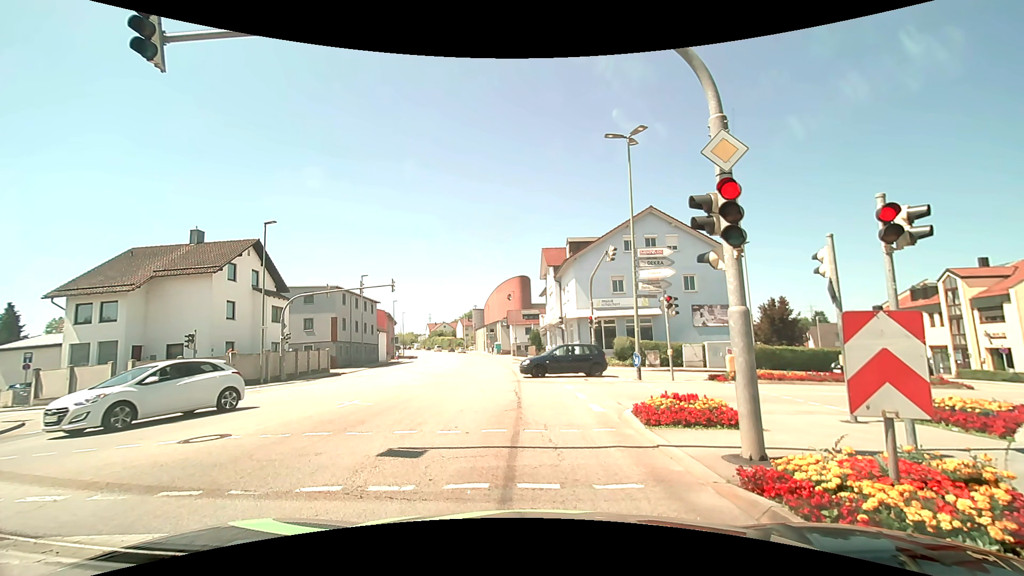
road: tertiary_link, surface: asphalt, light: Day
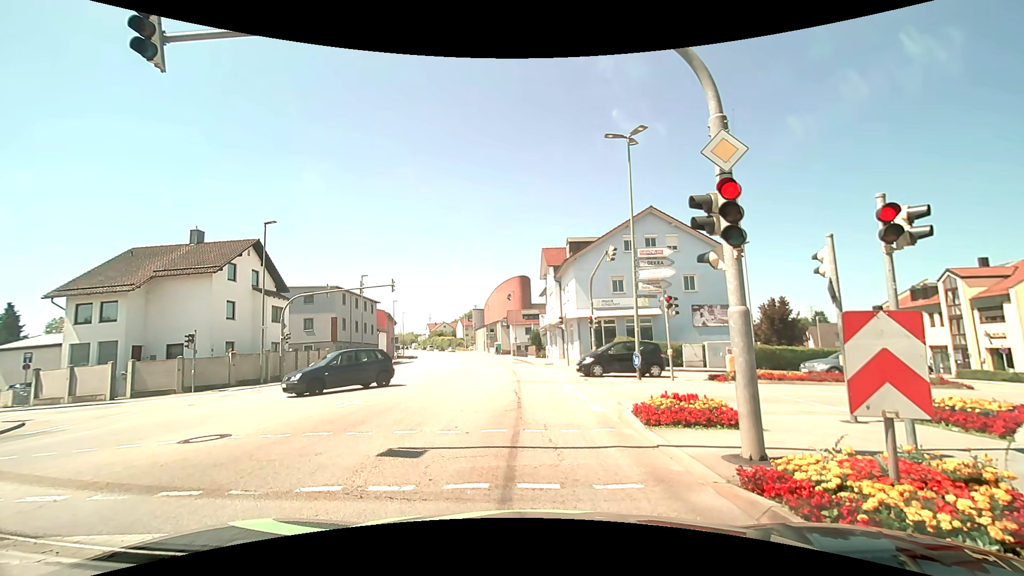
(0.0, 0.0) m; 0°
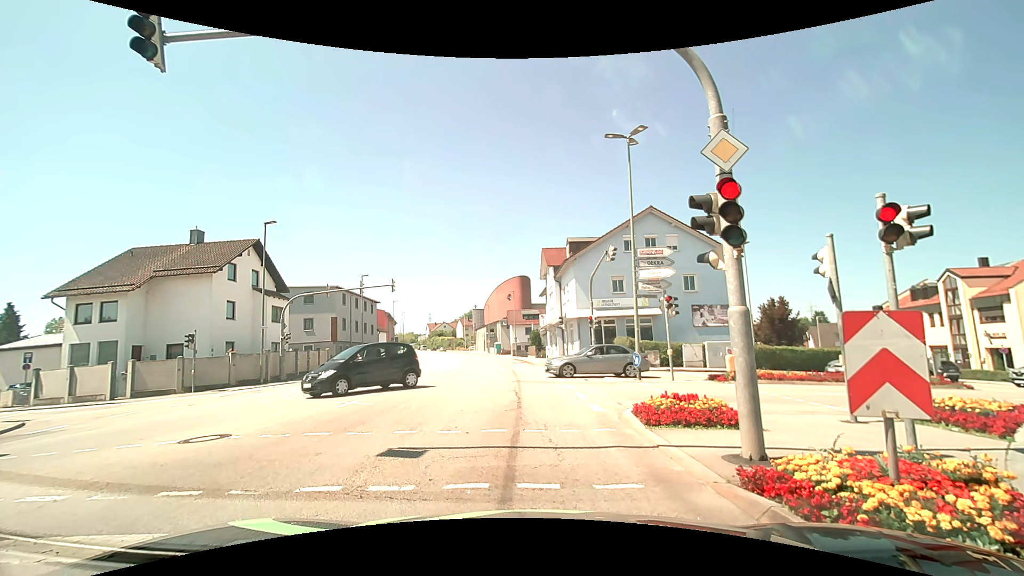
(0.0, 0.0) m; 0°
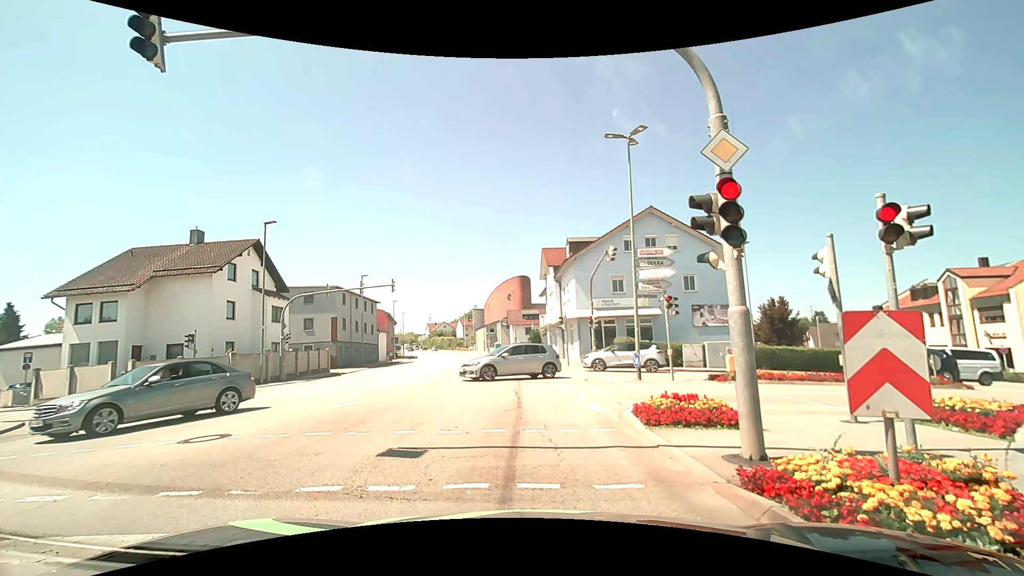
(0.0, 0.0) m; 0°
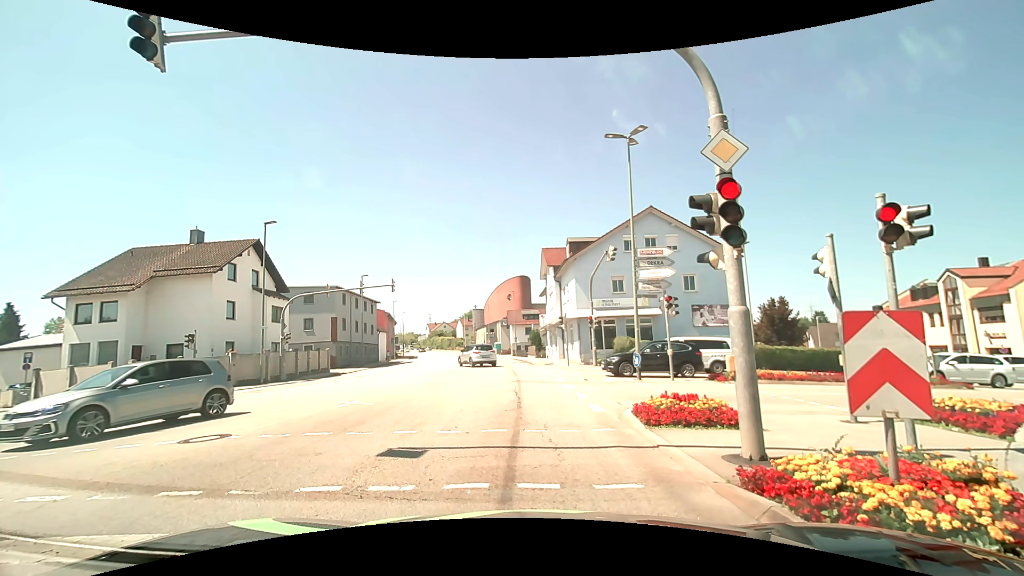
(0.0, 0.0) m; 0°
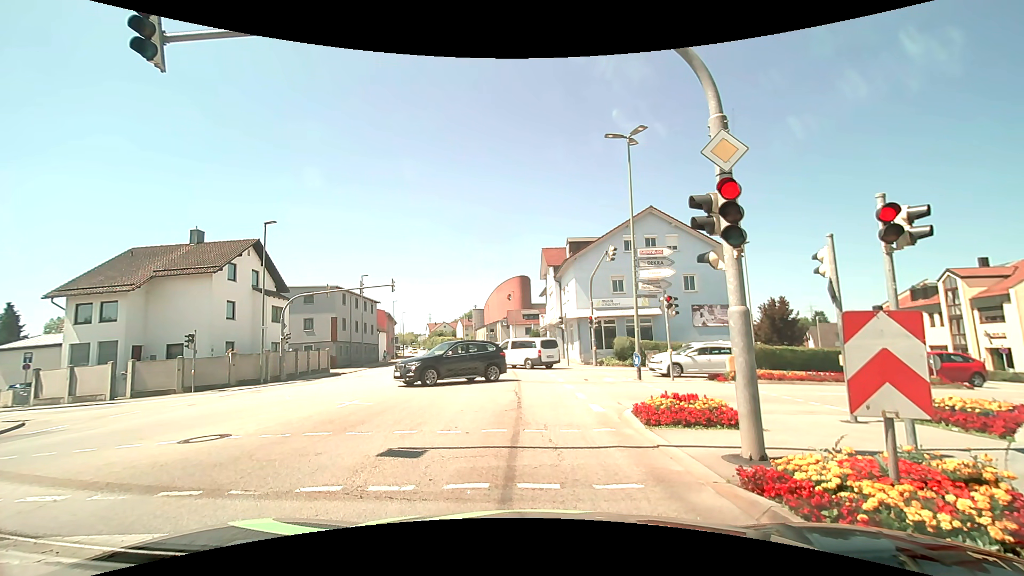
(0.0, 0.0) m; 0°
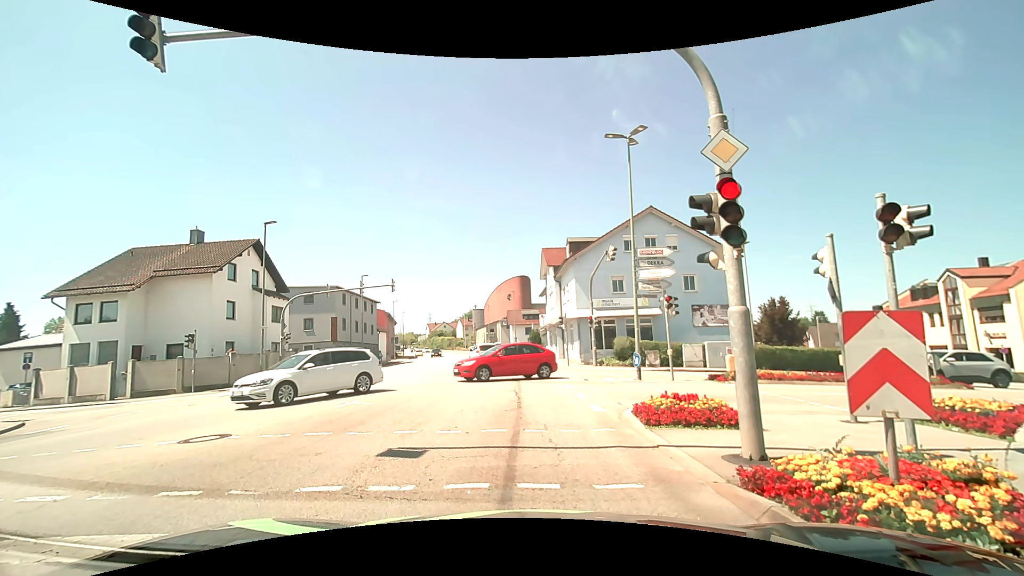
(0.0, 0.0) m; 0°
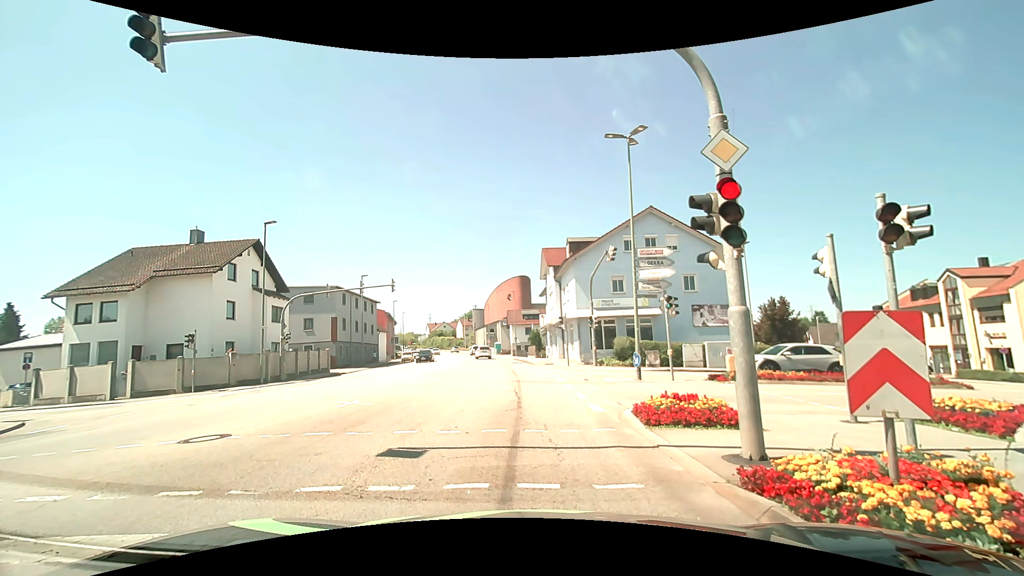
(0.0, 0.0) m; 0°
(0, +10) (-1, +20) (-1, +30) (-2, +40) (-3, +50) (-5, +60) (-6, +70) (-8, +79) (-10, +89) (-12, +99) m
